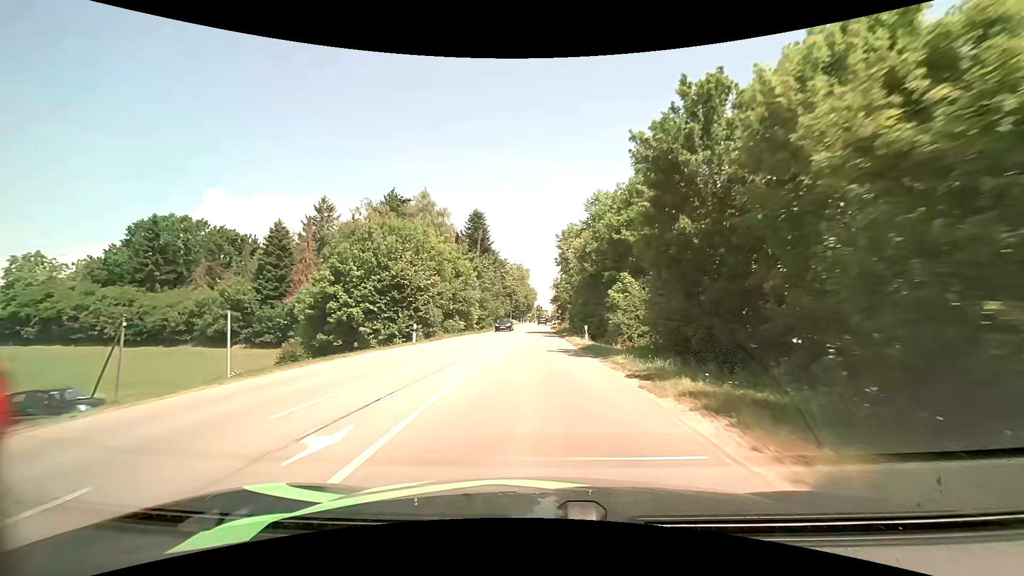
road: secondary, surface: asphalt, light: Day
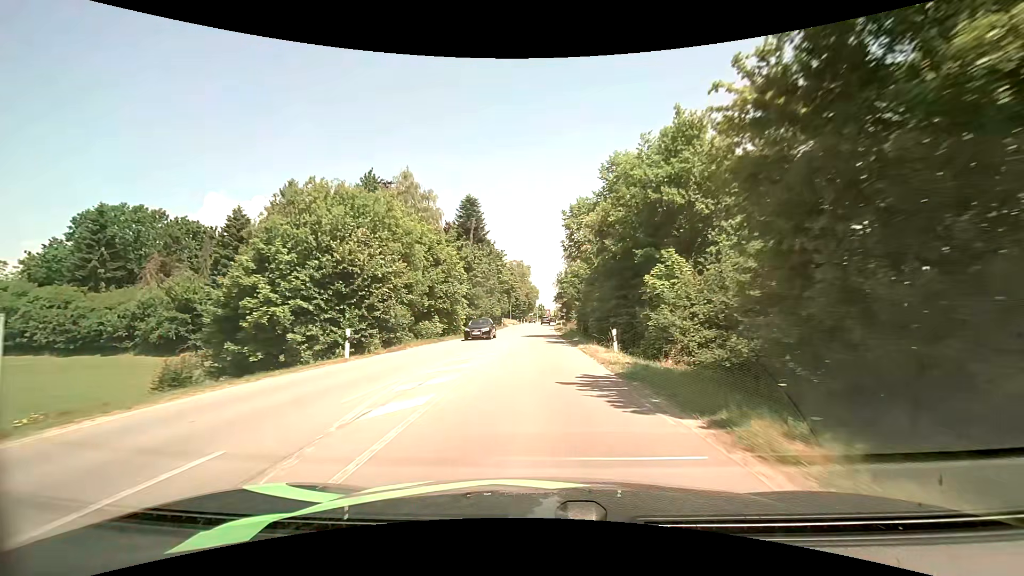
(-0.1, +10.1) m; -1°
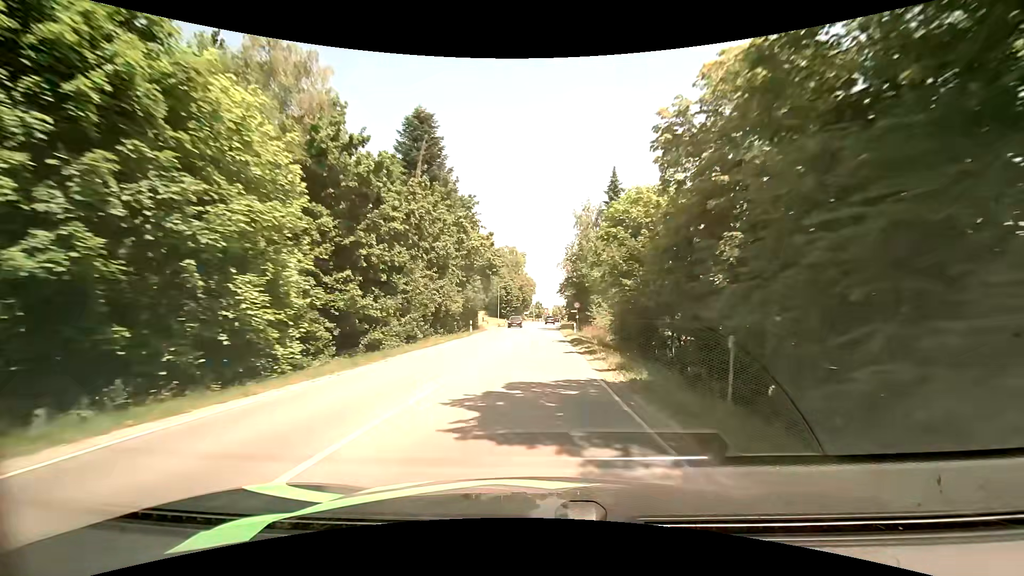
(0.0, +30.2) m; 0°
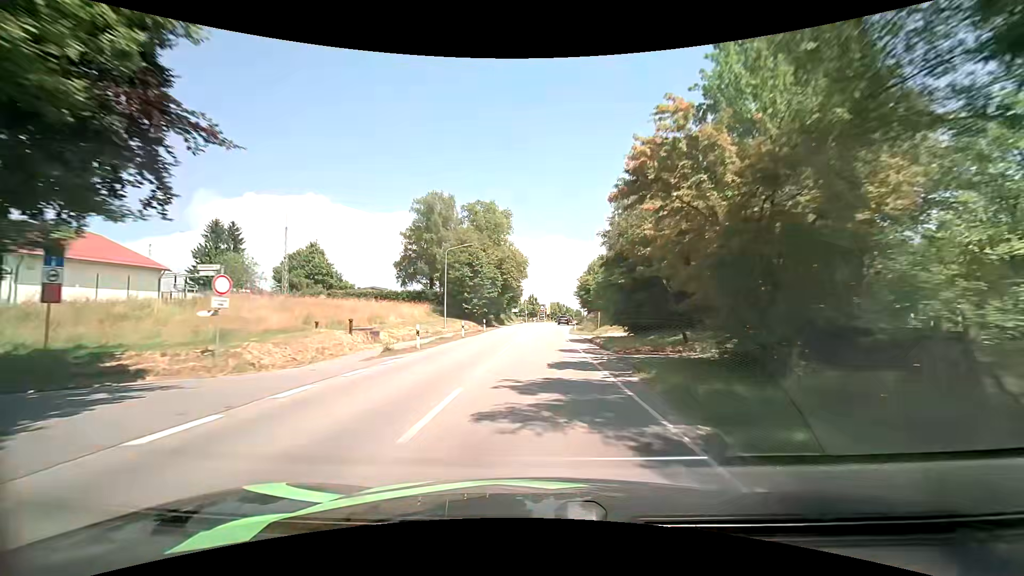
(+0.5, +49.5) m; +1°
(0, +10) (0, +20) (0, +30) (0, +40) (+1, +50) (+1, +60) (+2, +70) (+3, +80) (+3, +90) (+4, +100) m
